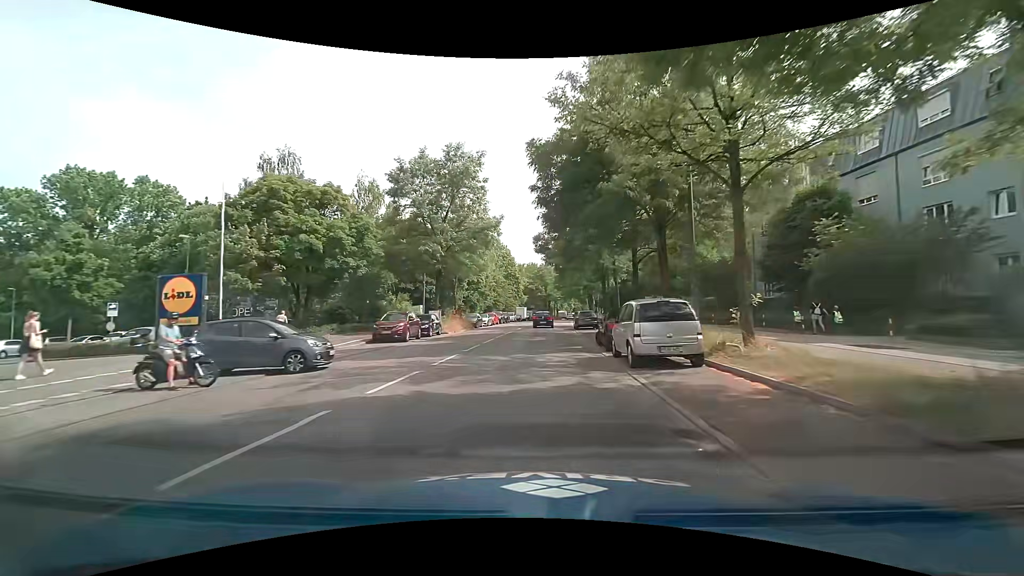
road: secondary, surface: asphalt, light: Day
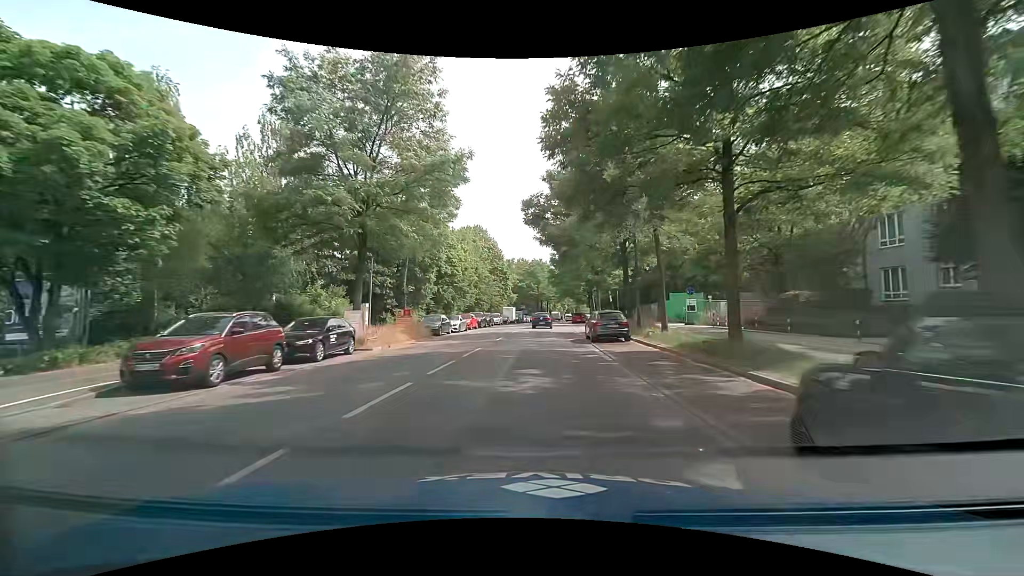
(0.0, +15.4) m; +1°
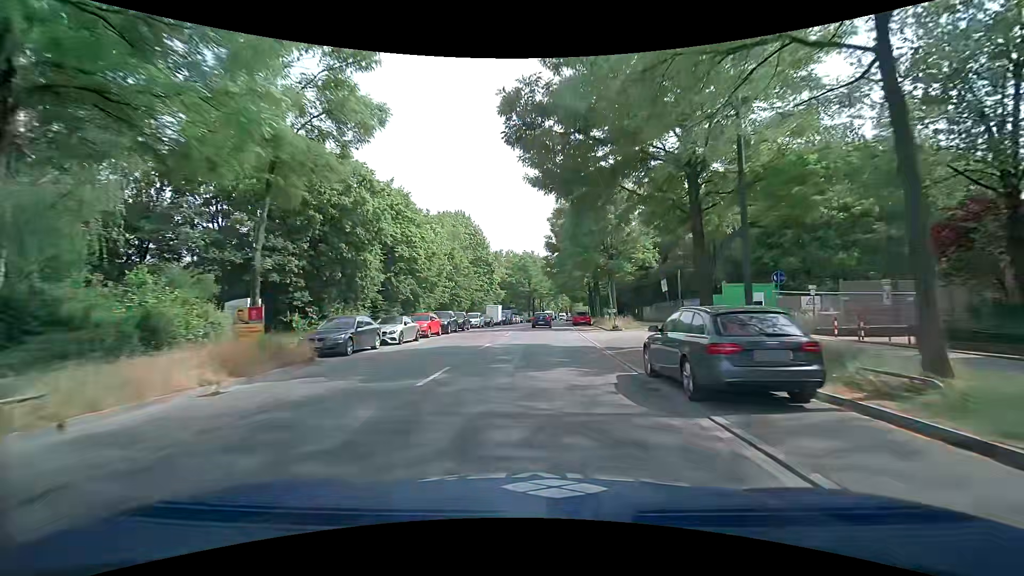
(+0.2, +15.5) m; +1°
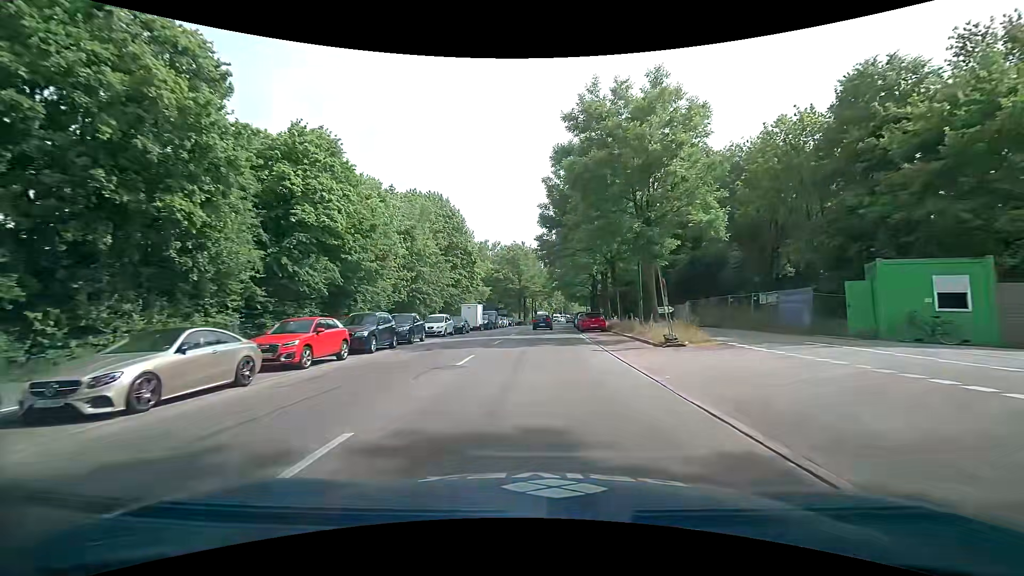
(+0.3, +15.7) m; +1°
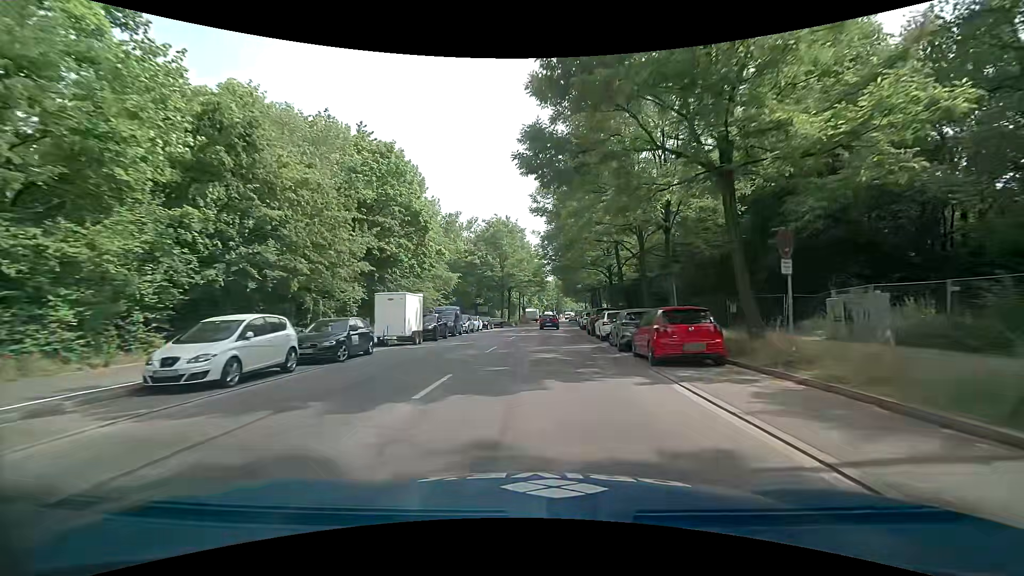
(+0.3, +23.8) m; +1°
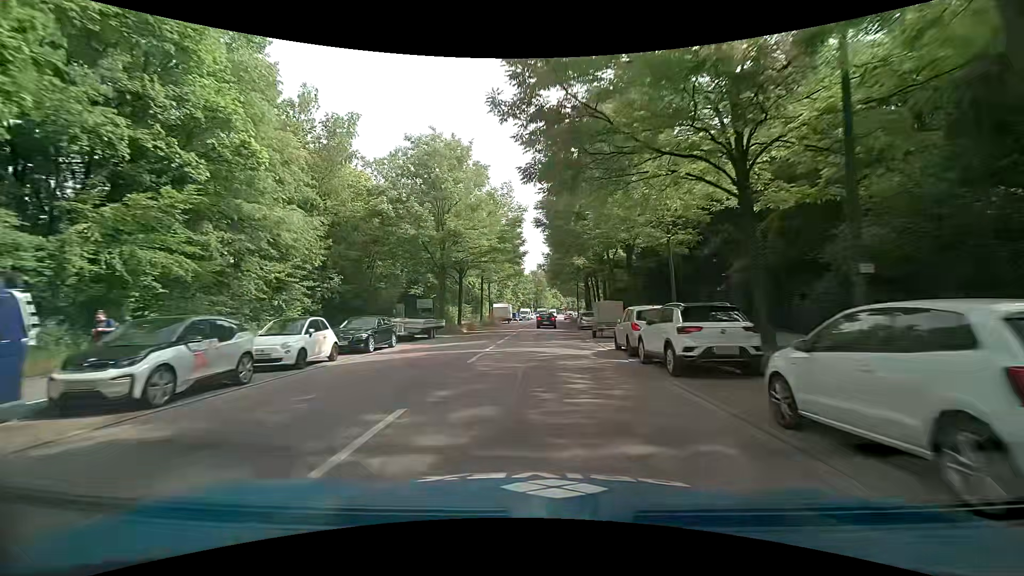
(+0.9, +32.4) m; +3°
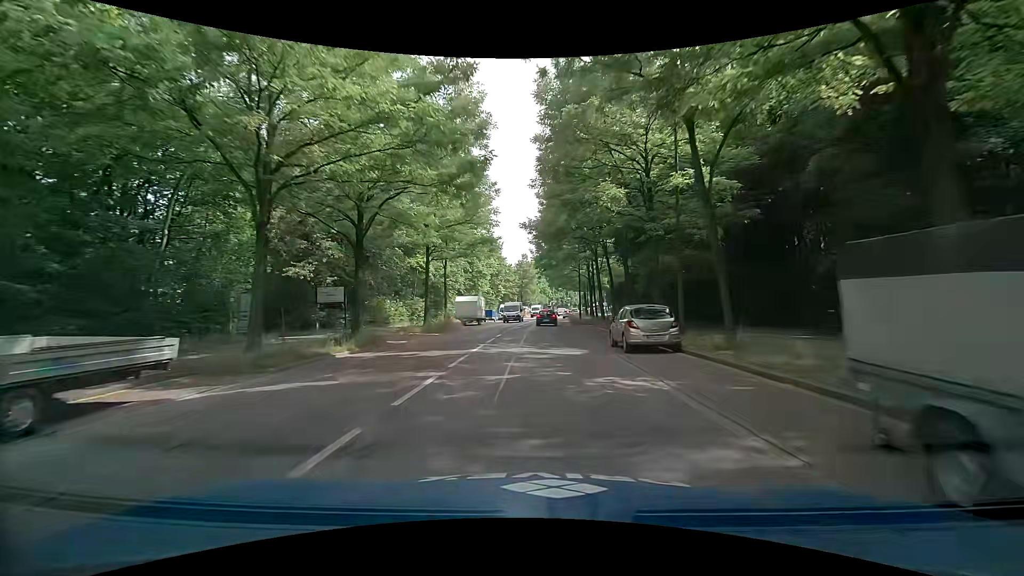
(+0.4, +24.2) m; +1°
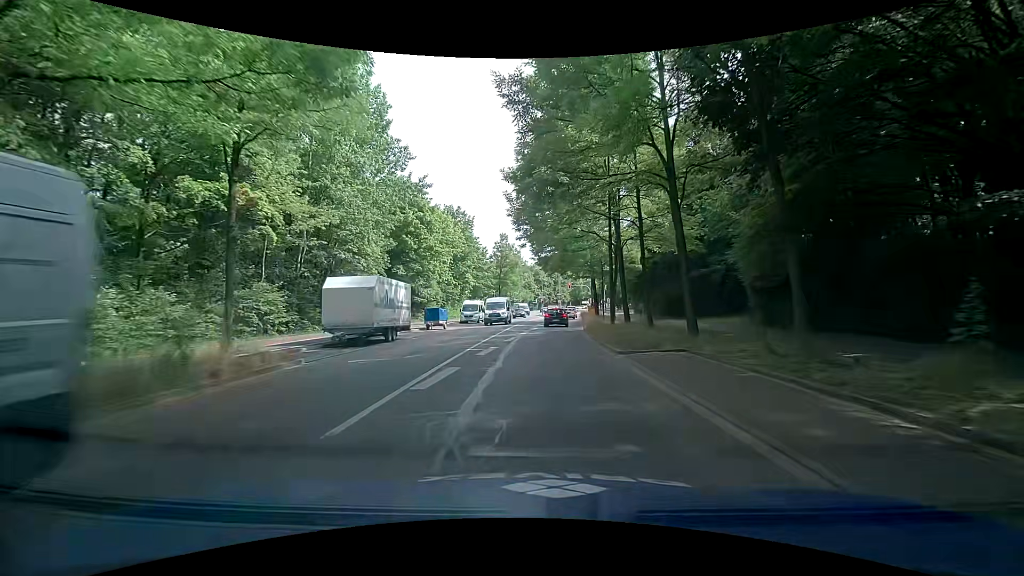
(+0.5, +28.6) m; +2°
